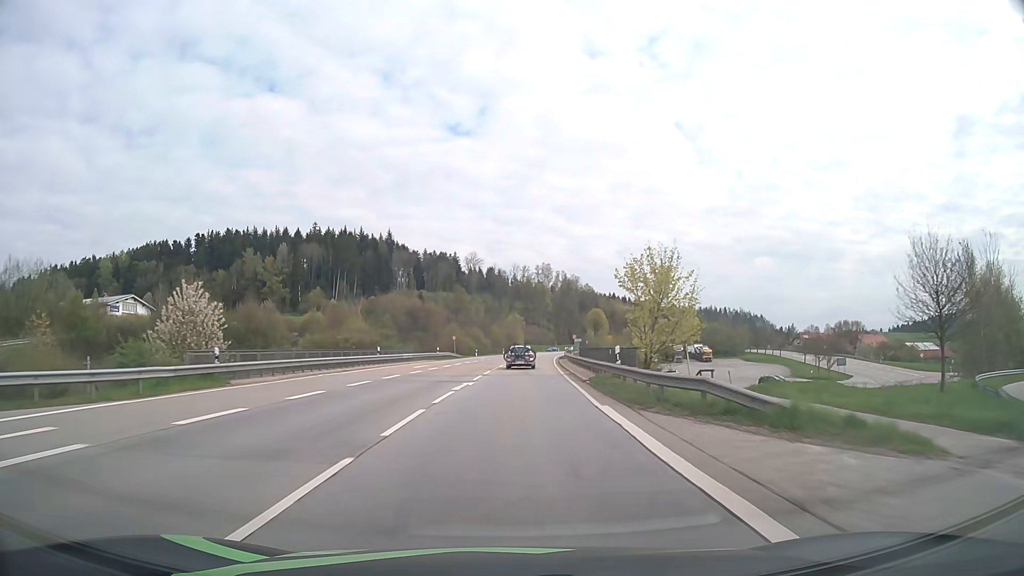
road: primary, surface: asphalt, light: Day
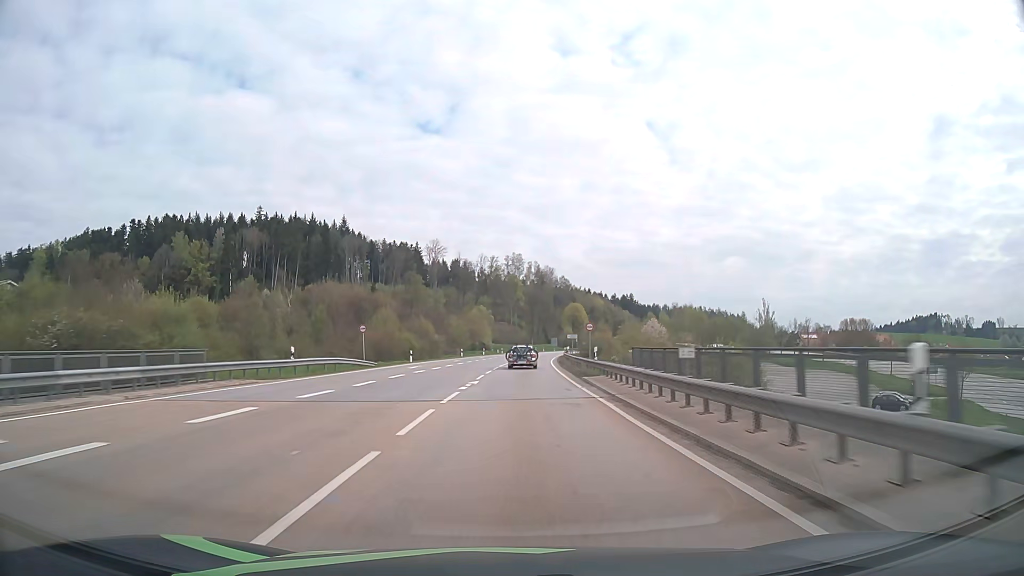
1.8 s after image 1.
(+0.9, +41.7) m; +3°
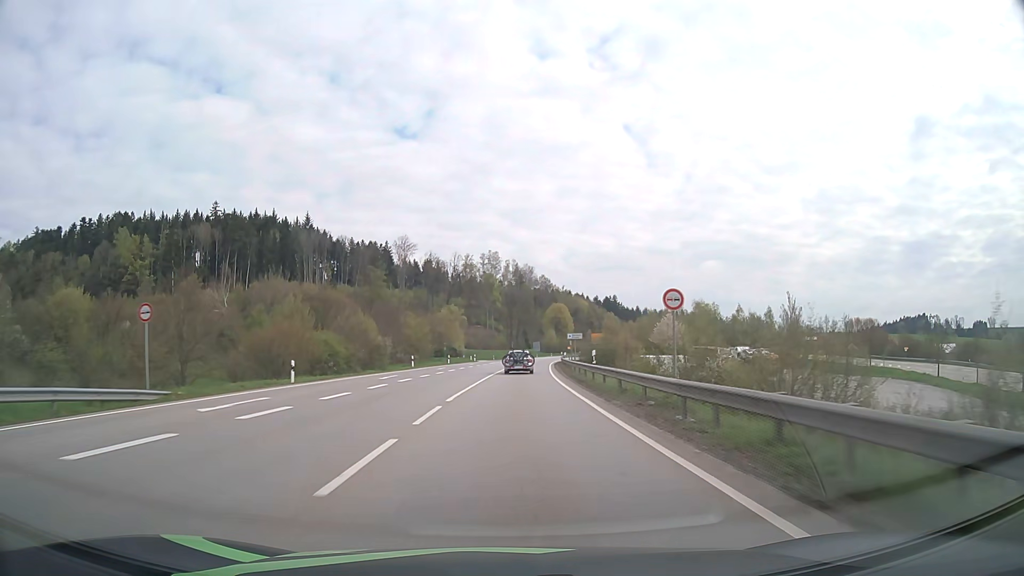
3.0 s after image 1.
(+0.5, +27.8) m; +2°
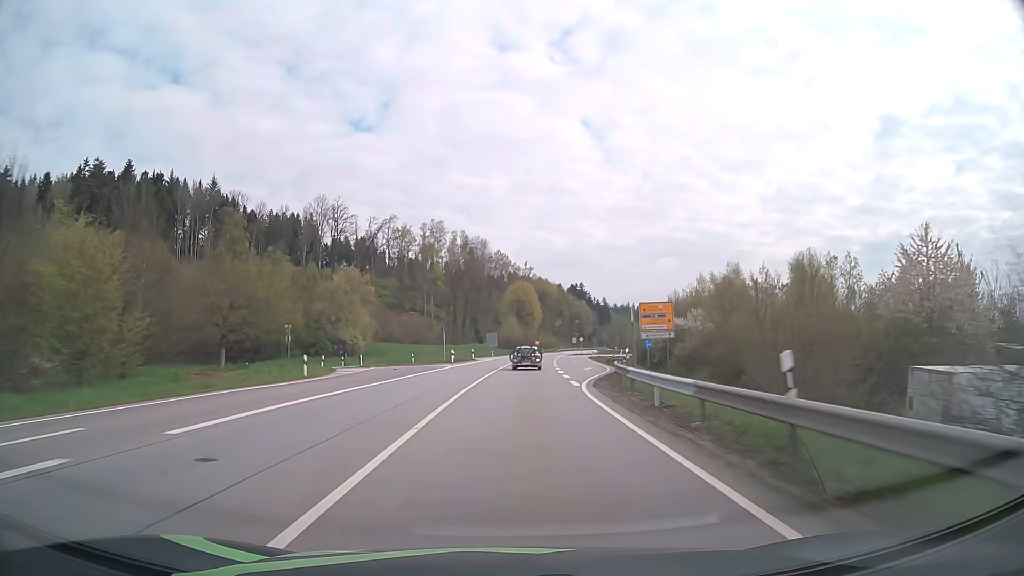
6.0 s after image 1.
(+2.3, +69.5) m; +4°
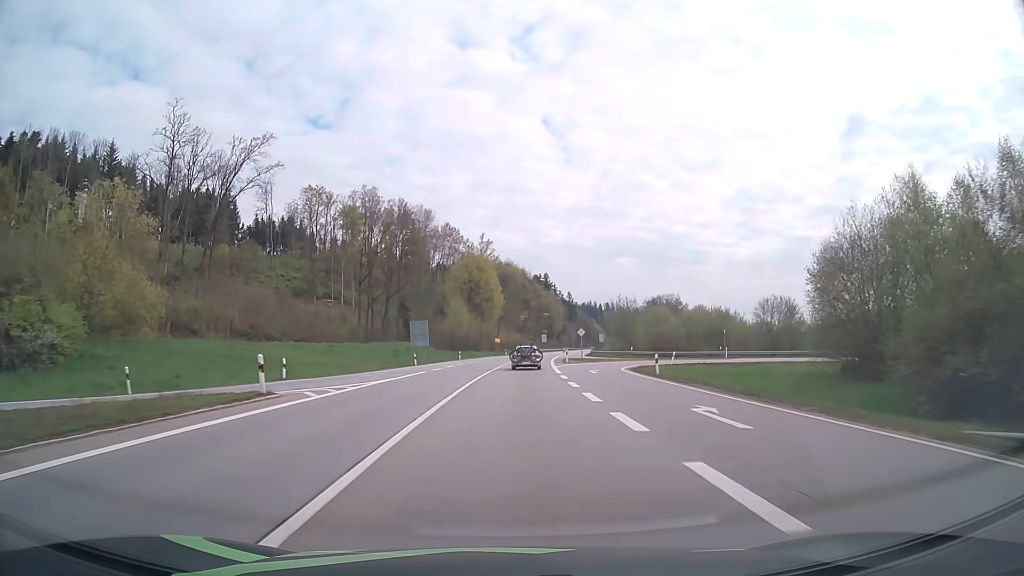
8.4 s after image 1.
(+1.8, +55.5) m; +4°
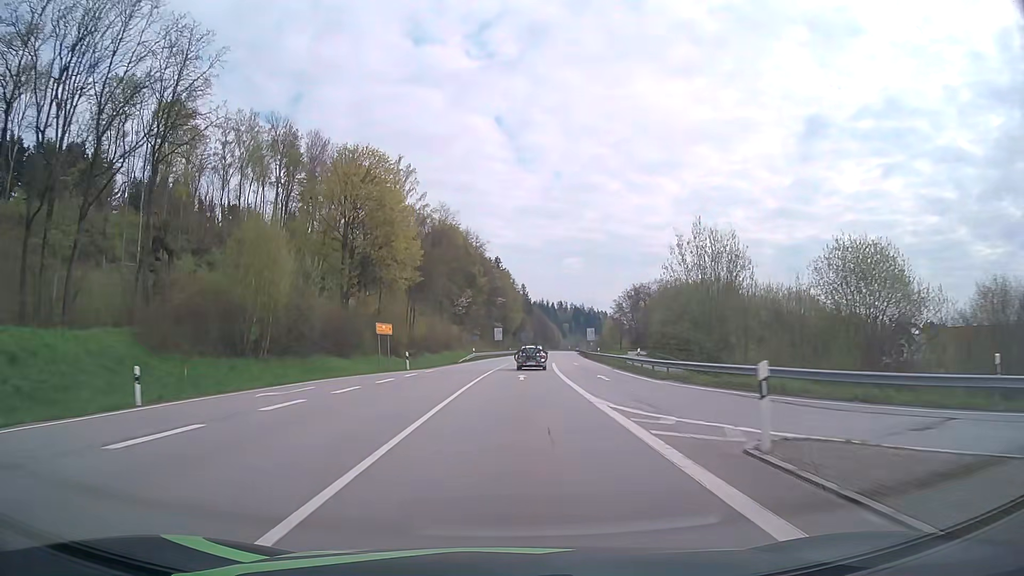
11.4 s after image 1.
(+2.8, +69.0) m; +4°
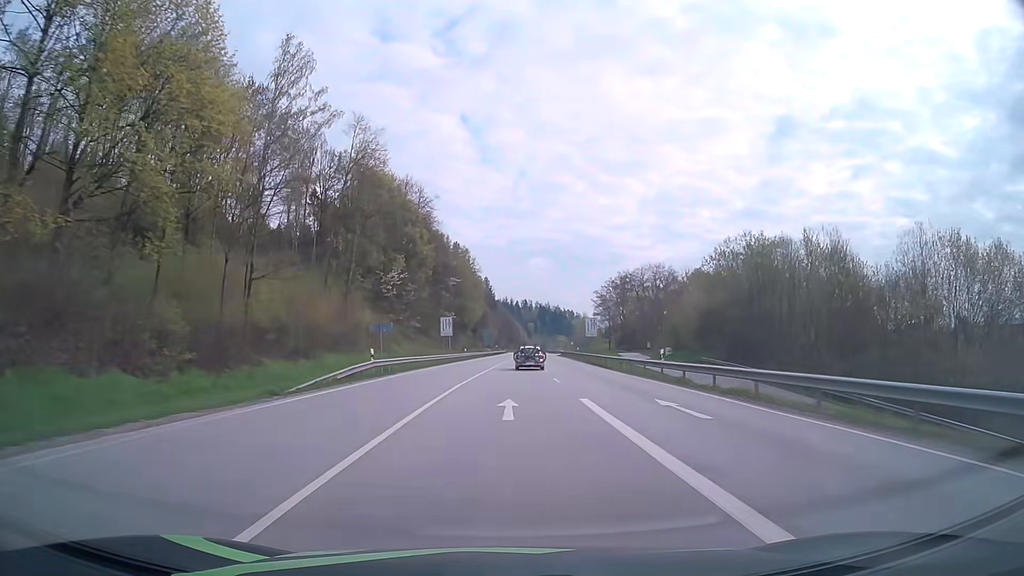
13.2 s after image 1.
(+1.1, +41.3) m; +3°
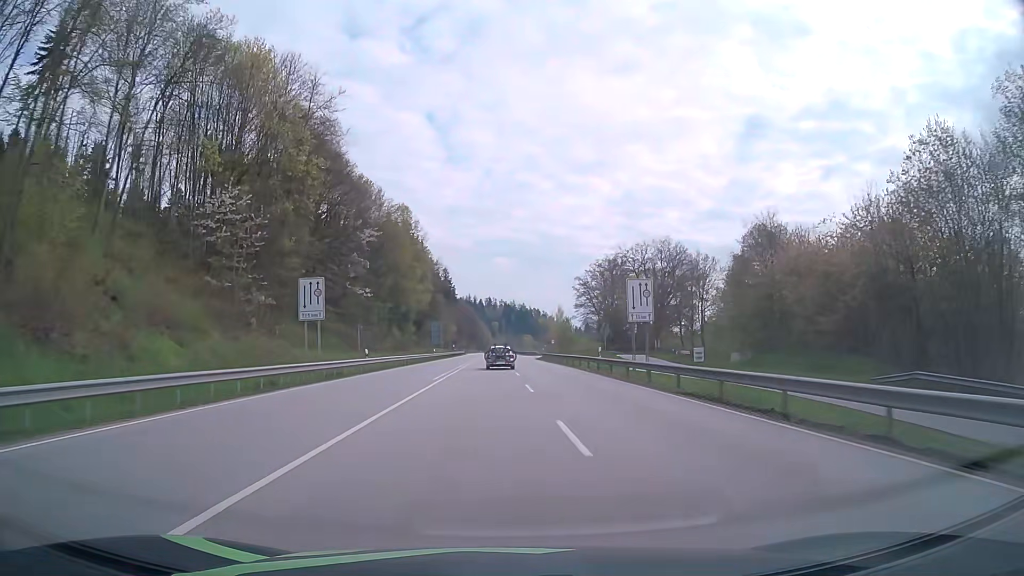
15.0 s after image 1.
(+1.1, +41.2) m; +3°
